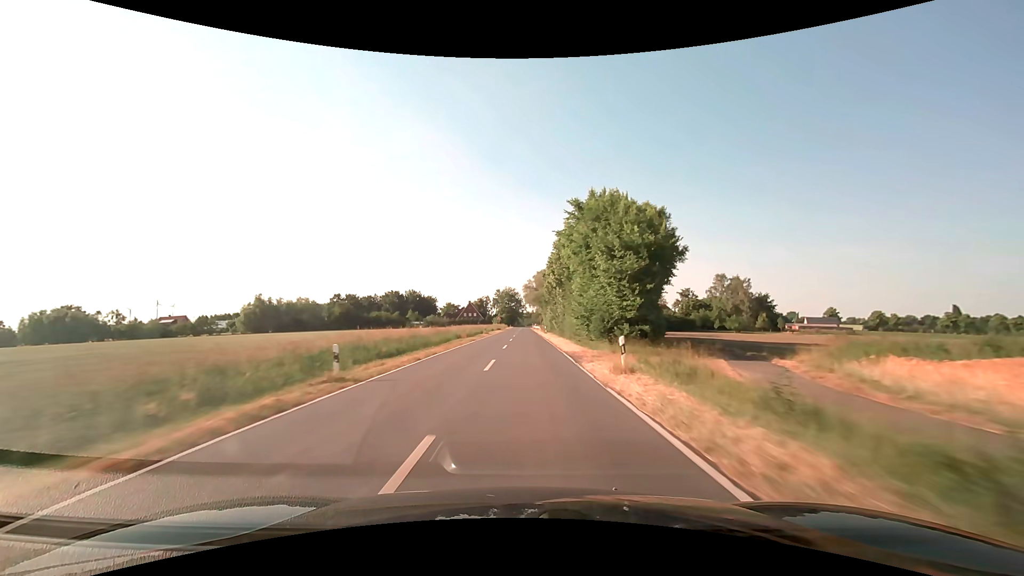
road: secondary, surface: asphalt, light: Day
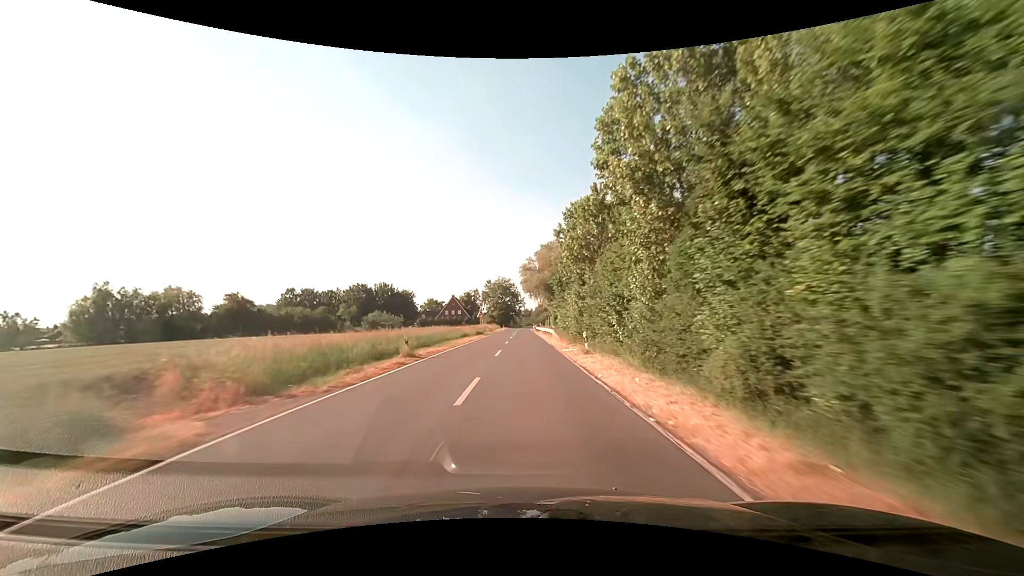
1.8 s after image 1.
(0.0, +41.7) m; 0°
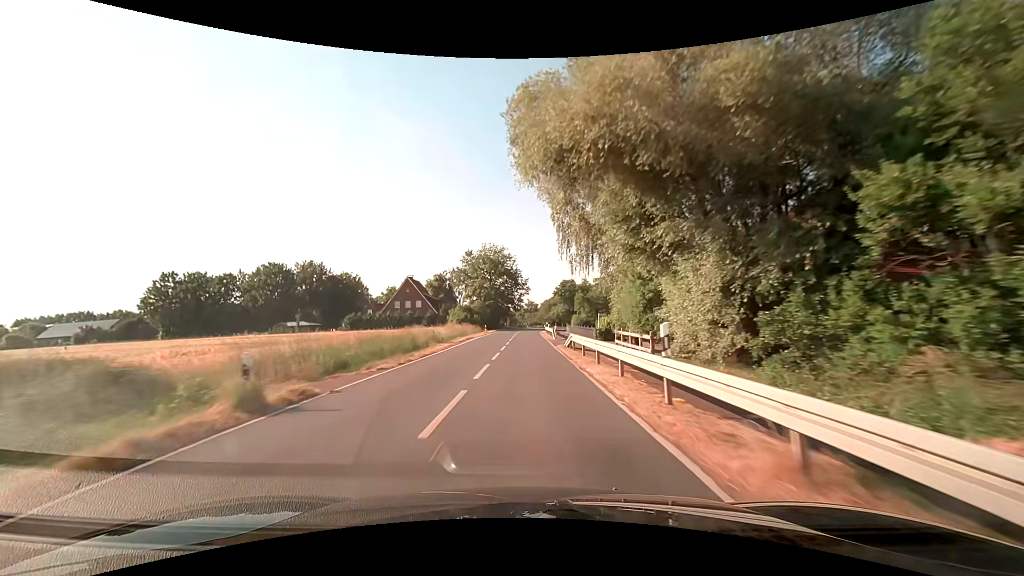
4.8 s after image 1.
(+0.2, +62.2) m; 0°
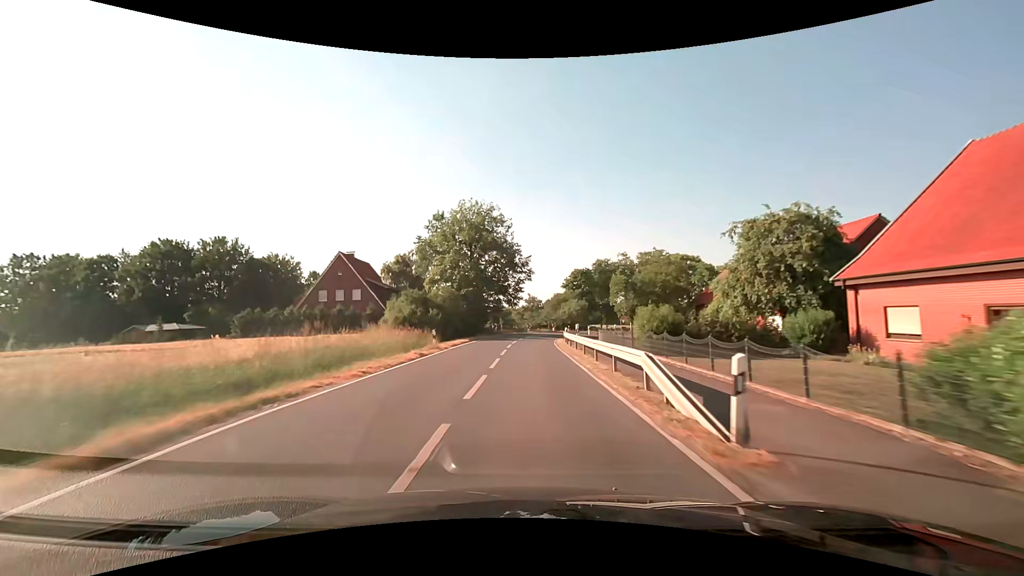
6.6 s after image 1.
(-0.3, +33.5) m; 0°
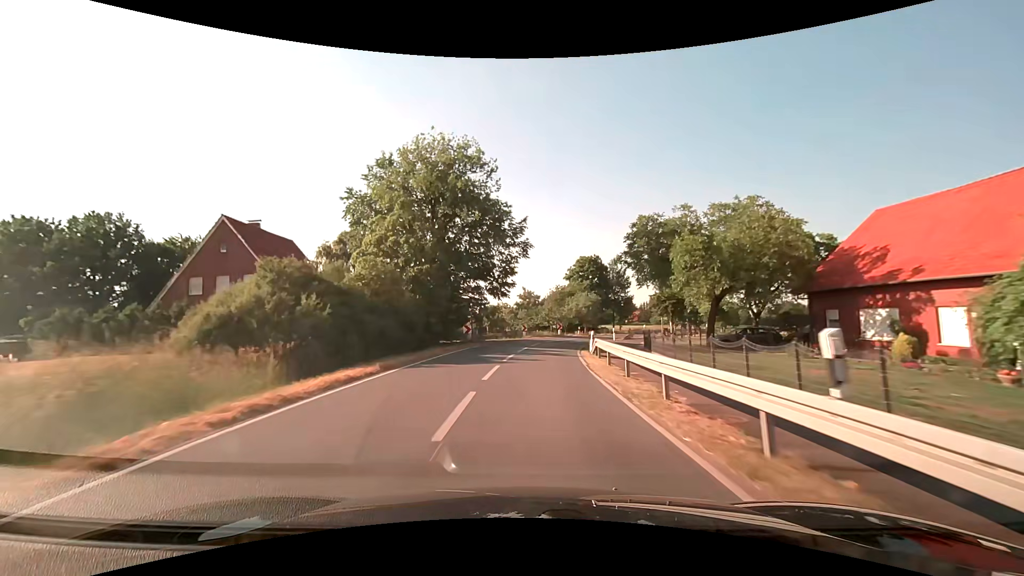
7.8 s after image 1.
(0.0, +21.3) m; 0°
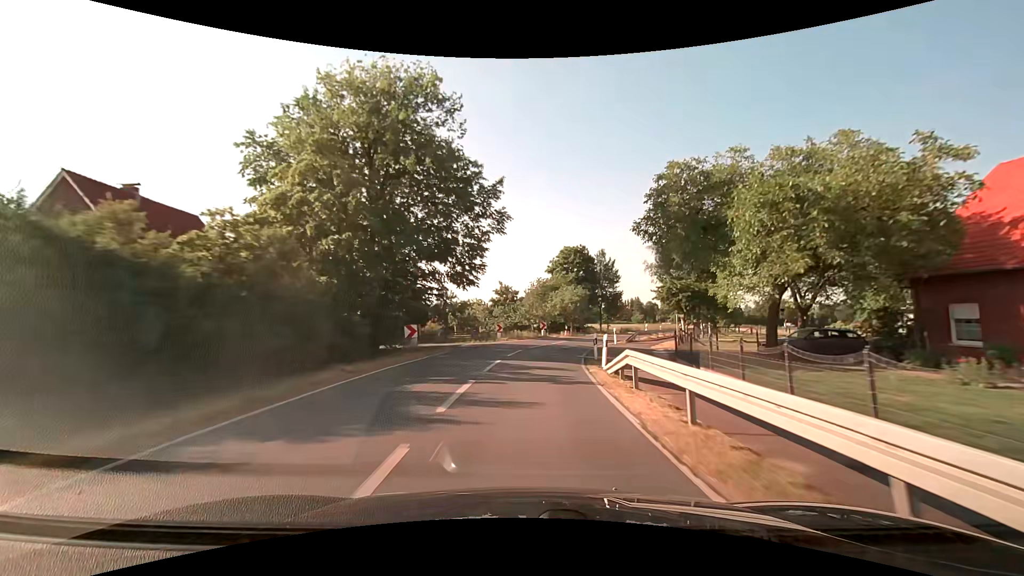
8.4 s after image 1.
(+0.1, +10.4) m; +2°
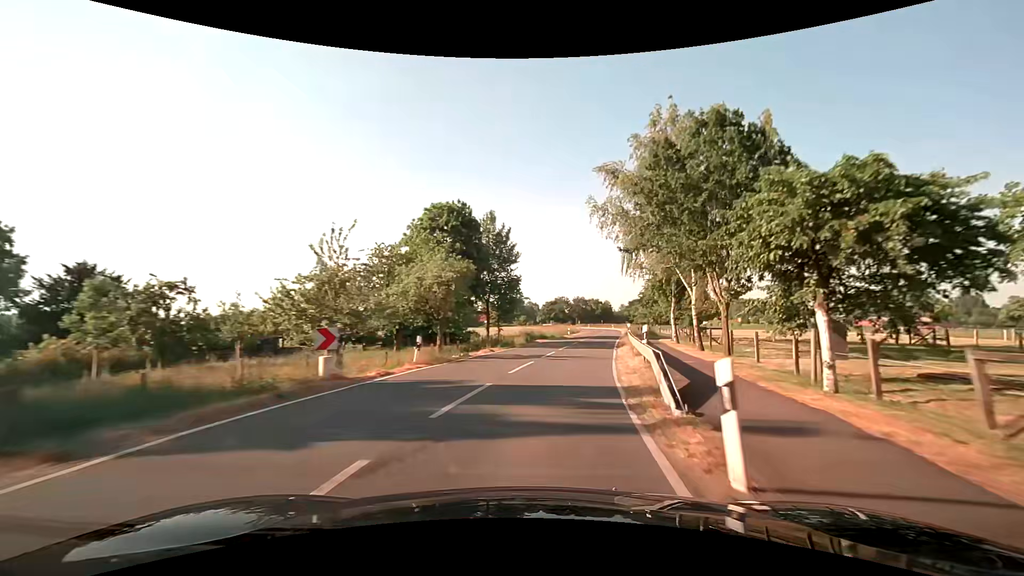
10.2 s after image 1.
(+2.8, +30.1) m; +13°
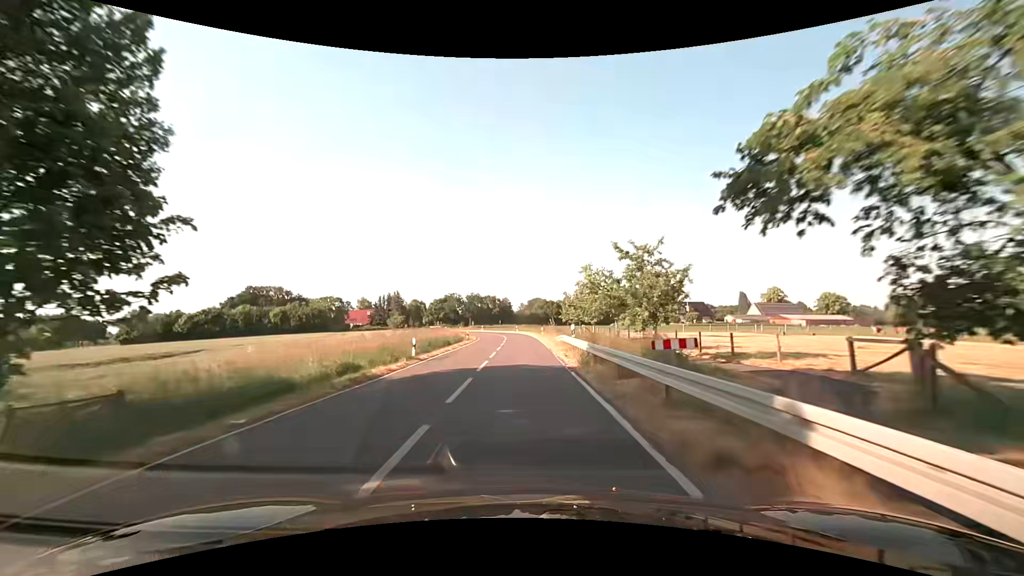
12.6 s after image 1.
(+6.6, +40.1) m; +14°
(0, +10) (0, +20) (0, +30) (0, +40) (-1, +50) (-1, +60) (-3, +70) (-5, +80) (-8, +89) (-11, +99) m
